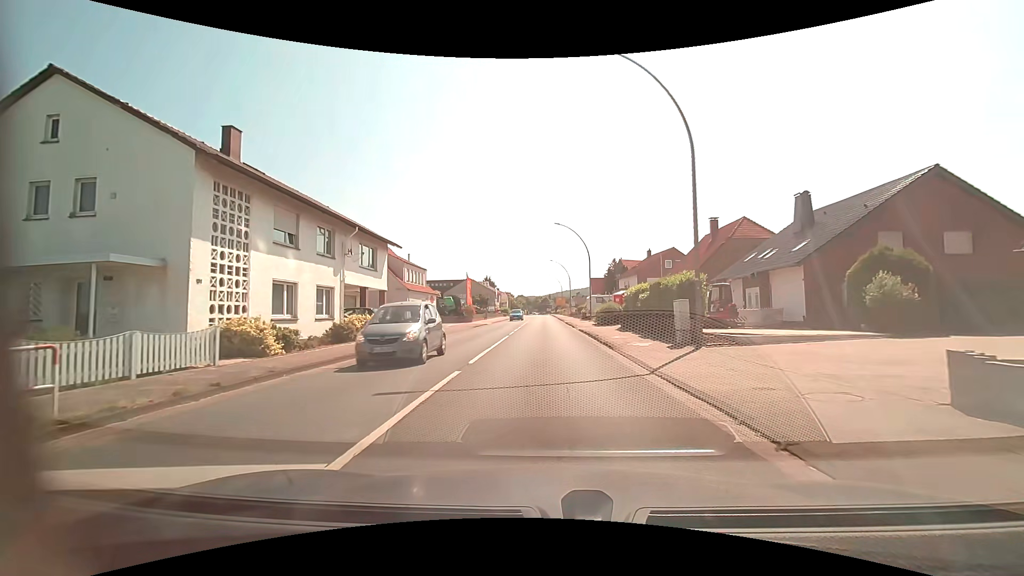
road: primary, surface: asphalt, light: Day
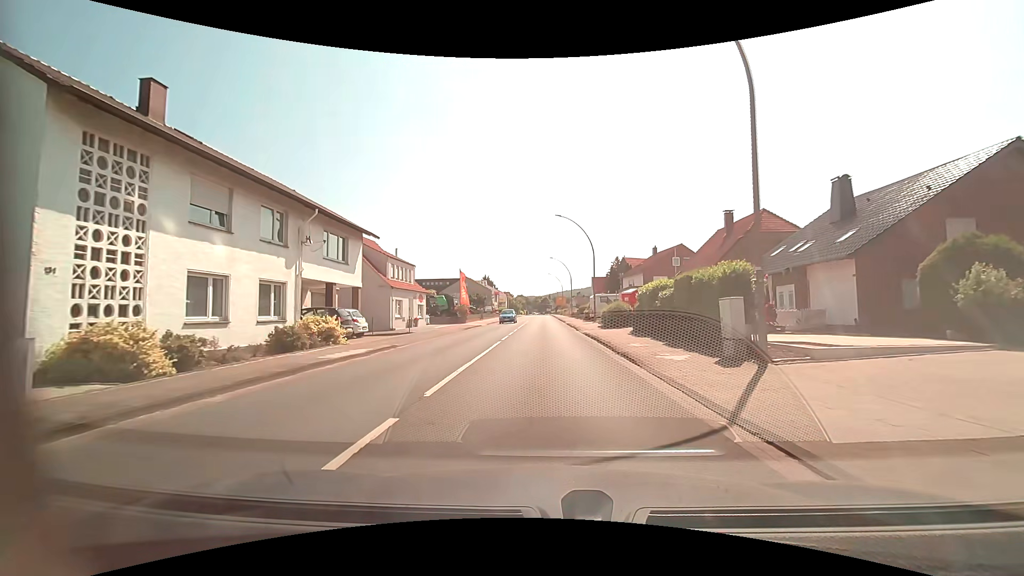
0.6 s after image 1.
(0.0, +4.5) m; 0°
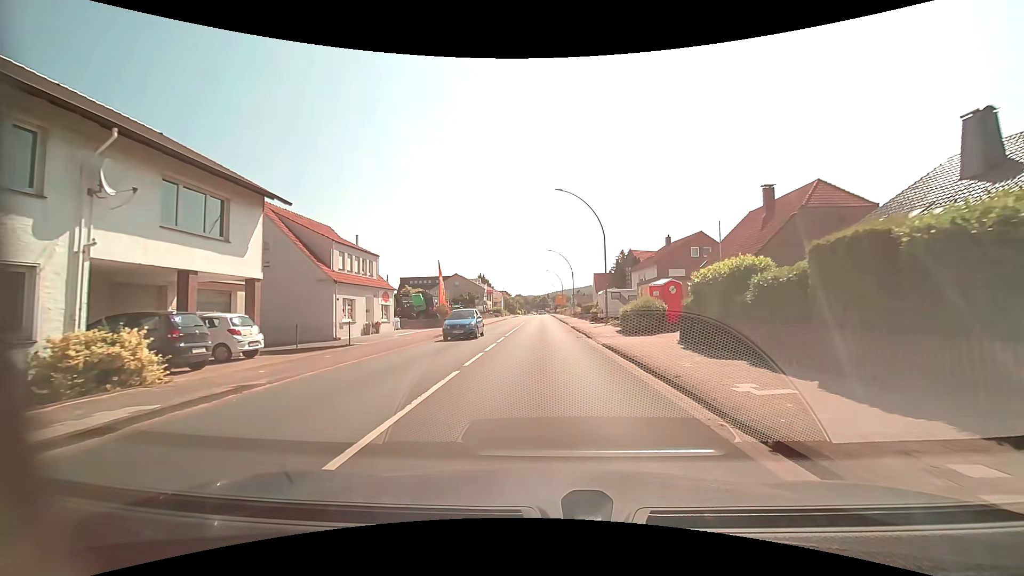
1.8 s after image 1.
(0.0, +9.9) m; 0°
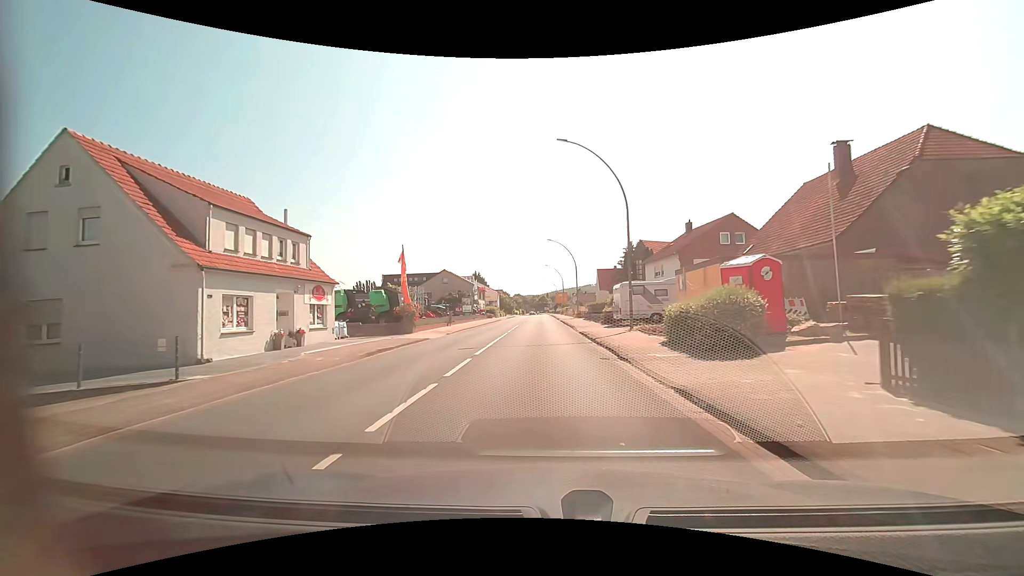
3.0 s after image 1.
(+0.1, +10.7) m; 0°
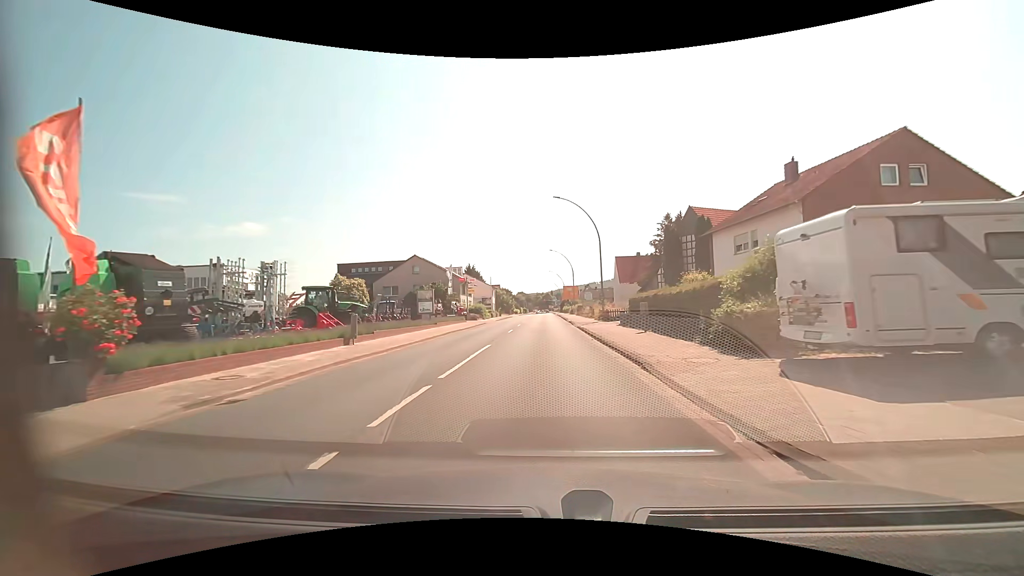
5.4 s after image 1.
(-0.2, +23.4) m; -1°
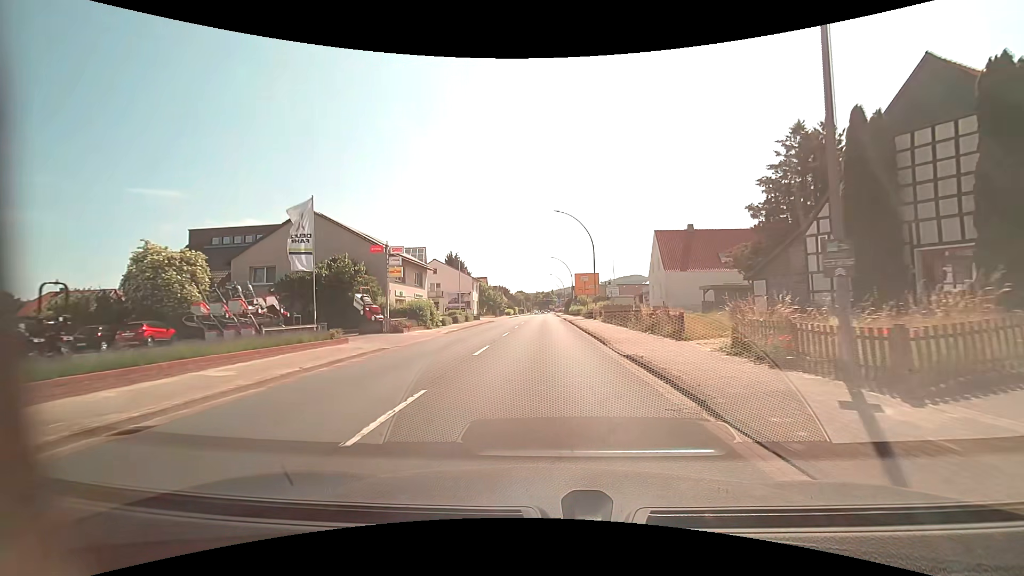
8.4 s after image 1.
(-0.1, +31.4) m; 0°
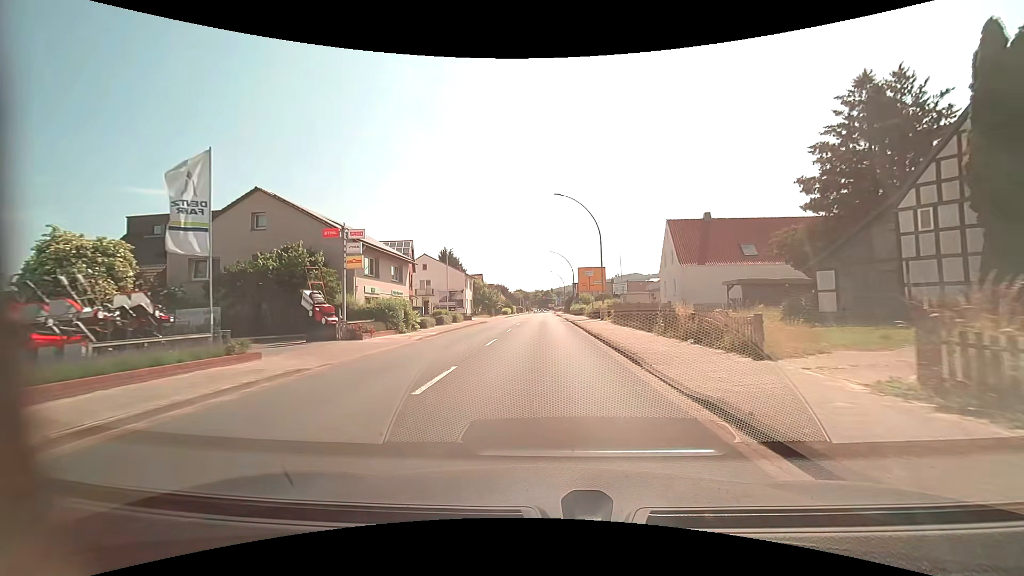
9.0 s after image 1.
(0.0, +6.3) m; 0°
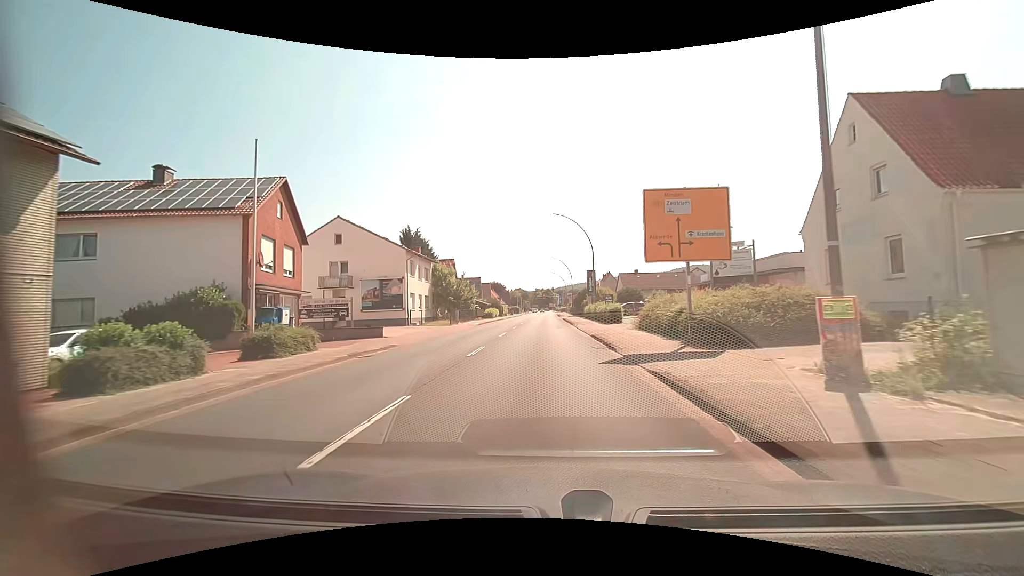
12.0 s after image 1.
(-0.1, +31.0) m; 0°
(0, +10) (0, +20) (0, +30) (0, +40) (0, +50) (0, +60) (0, +70) (0, +80) (0, +90) (-1, +100) m
